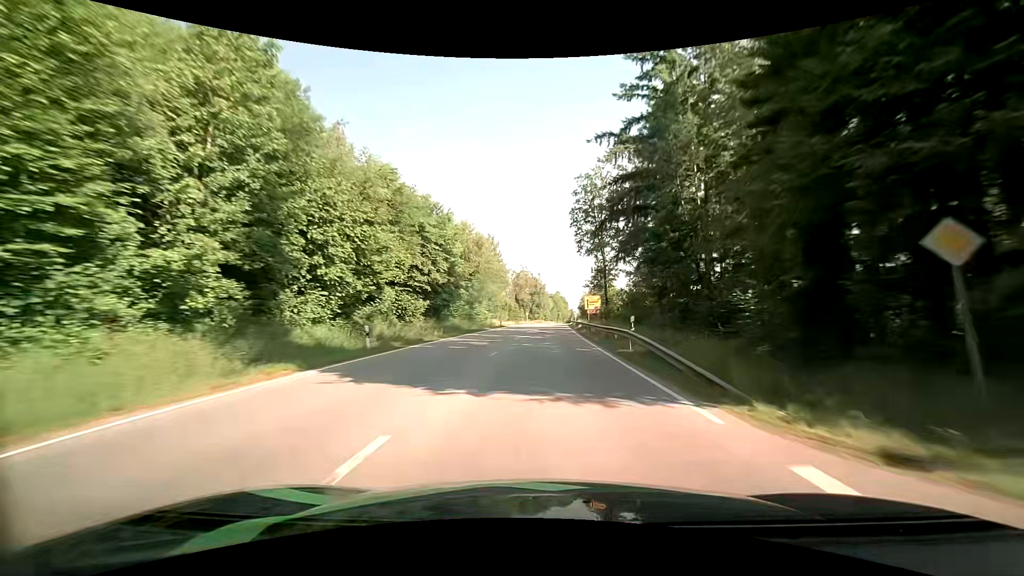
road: primary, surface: asphalt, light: Day
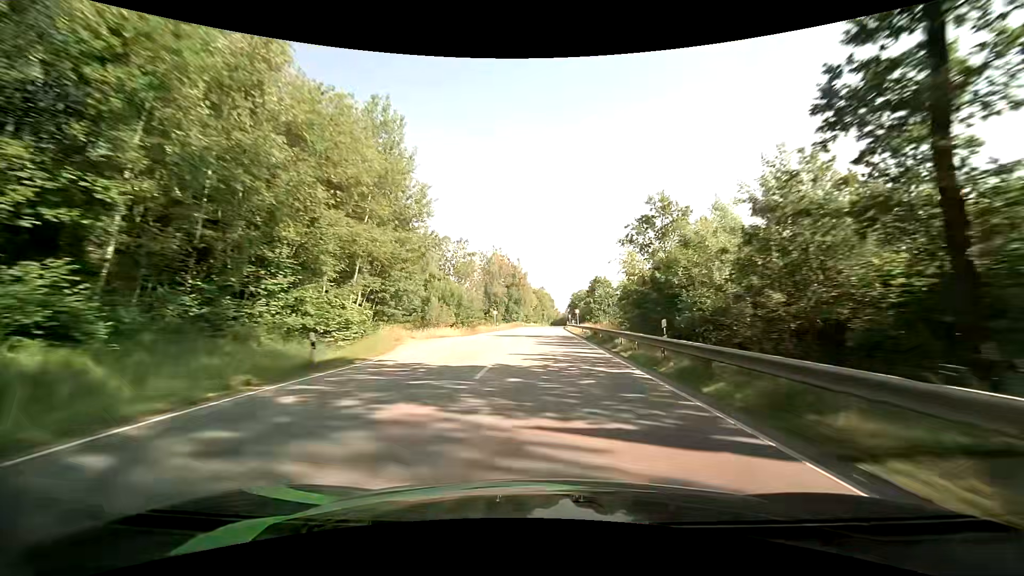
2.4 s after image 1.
(+1.0, +52.4) m; +2°
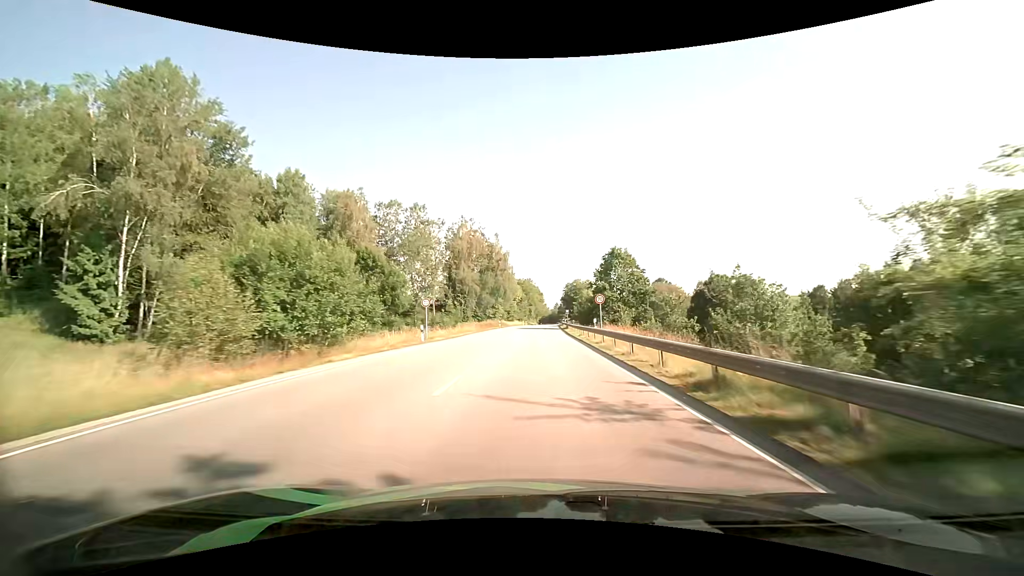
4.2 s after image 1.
(+0.4, +37.5) m; +1°
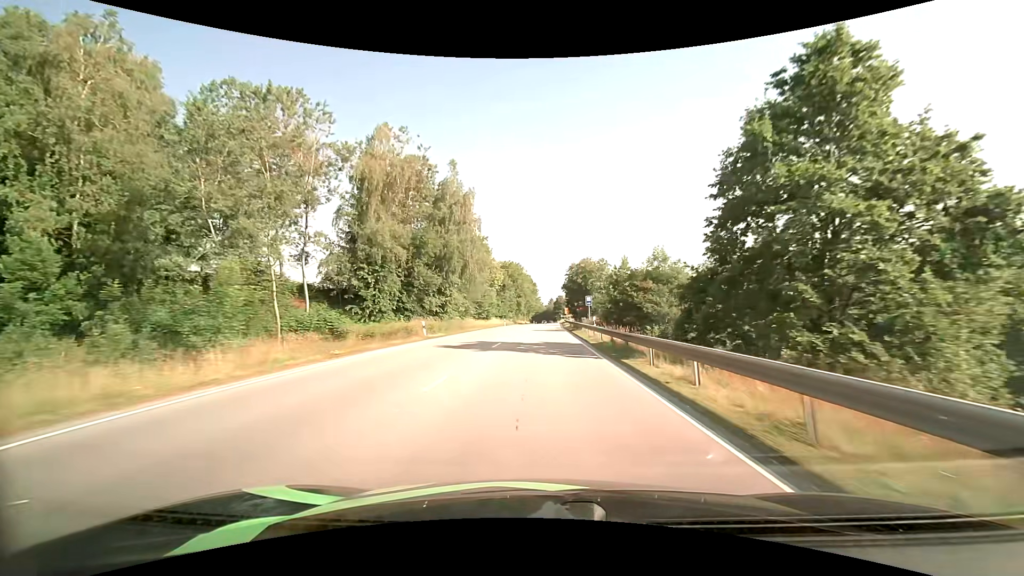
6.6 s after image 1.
(+0.5, +47.6) m; +1°
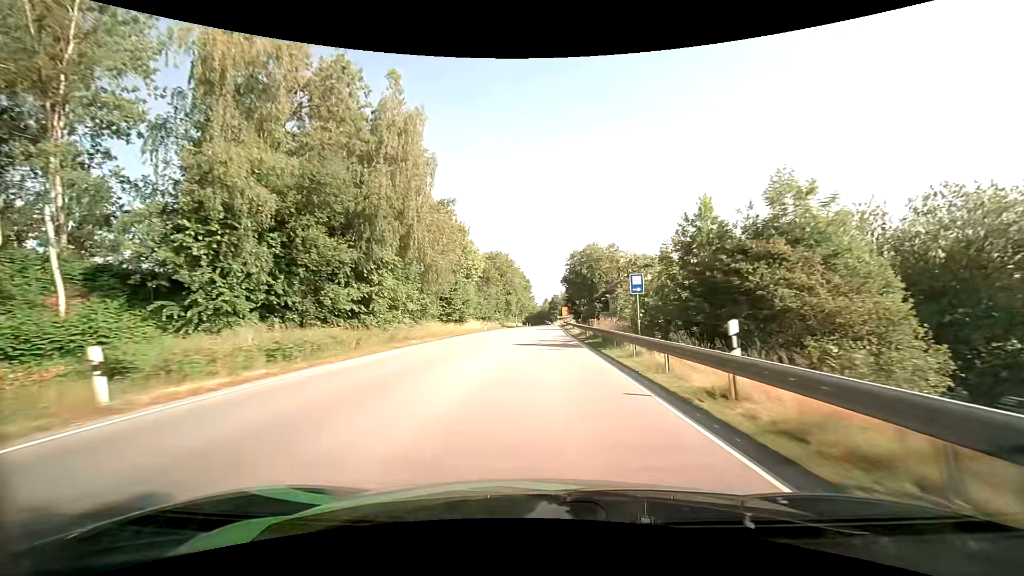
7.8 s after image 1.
(+0.1, +21.8) m; +1°
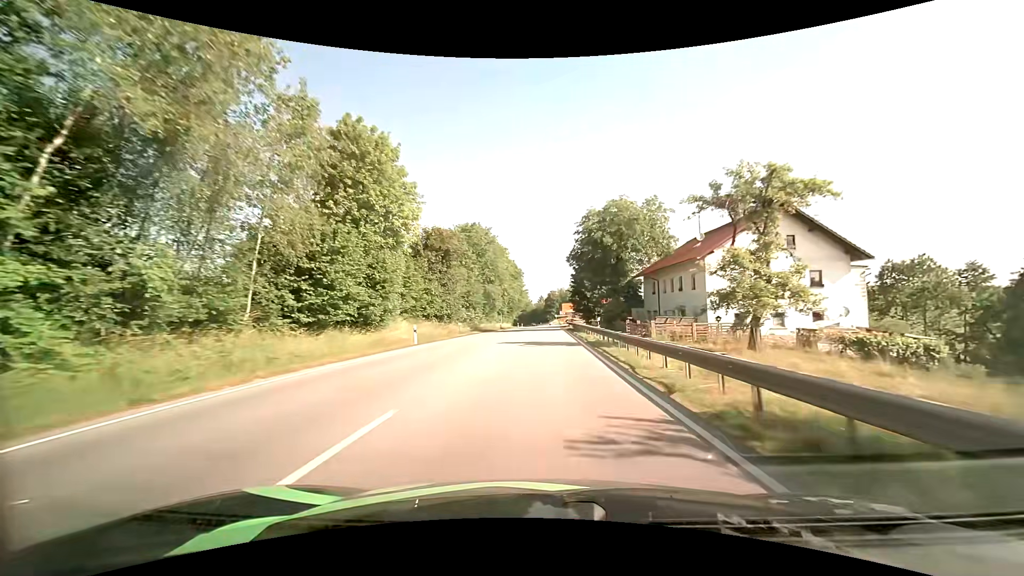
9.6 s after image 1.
(+0.1, +31.3) m; +1°
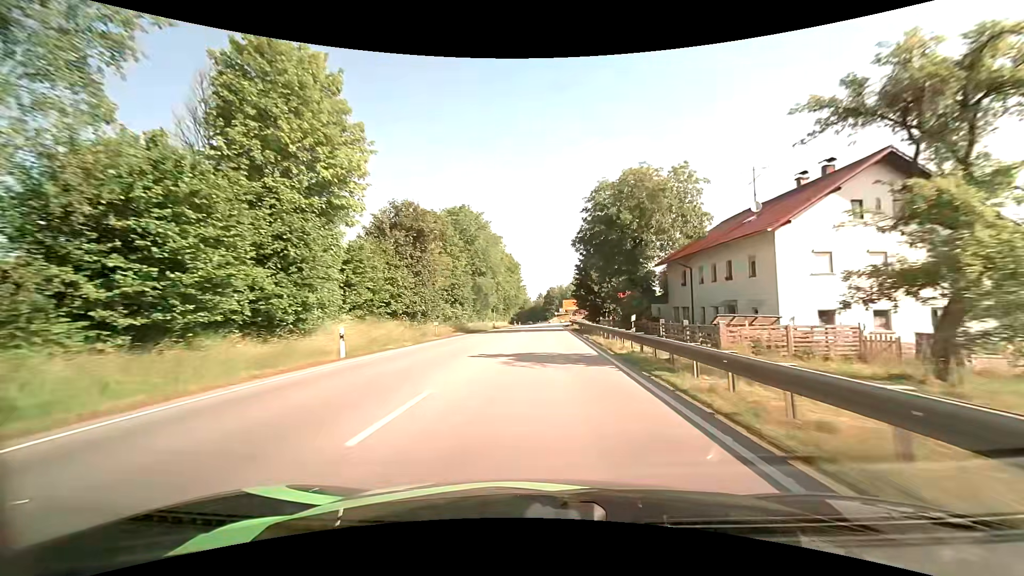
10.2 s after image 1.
(0.0, +10.1) m; 0°
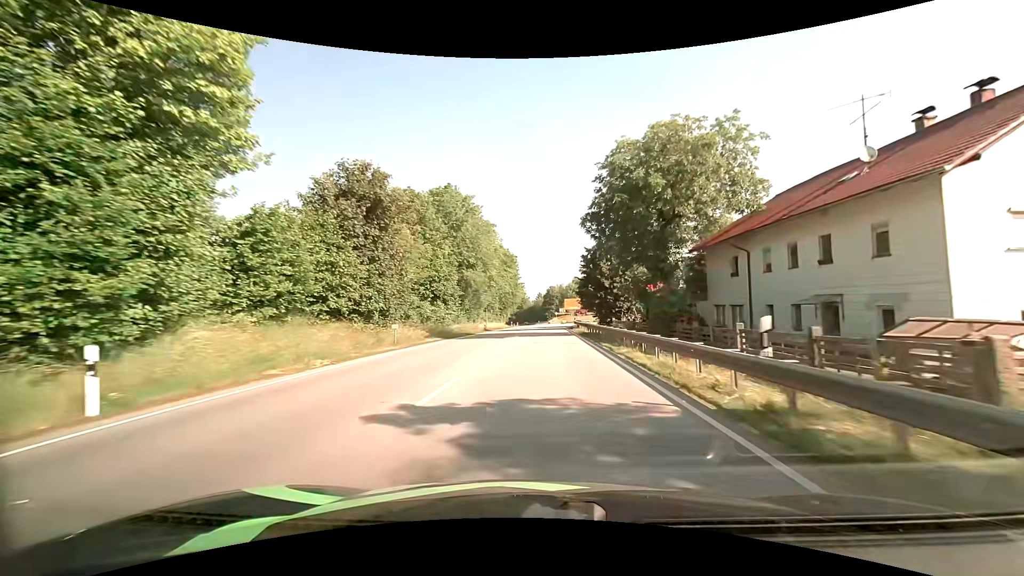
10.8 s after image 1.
(0.0, +9.7) m; 0°
(0, +10) (0, +20) (0, +30) (0, +40) (0, +50) (+1, +60) (+2, +70) (+3, +80) (+6, +89) (+10, +99) m
